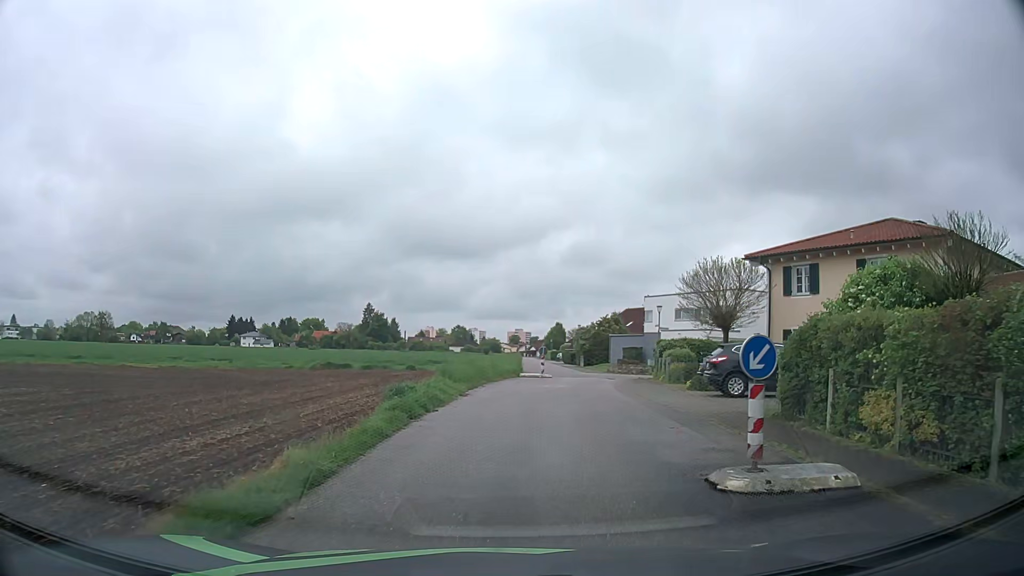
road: residential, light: Day
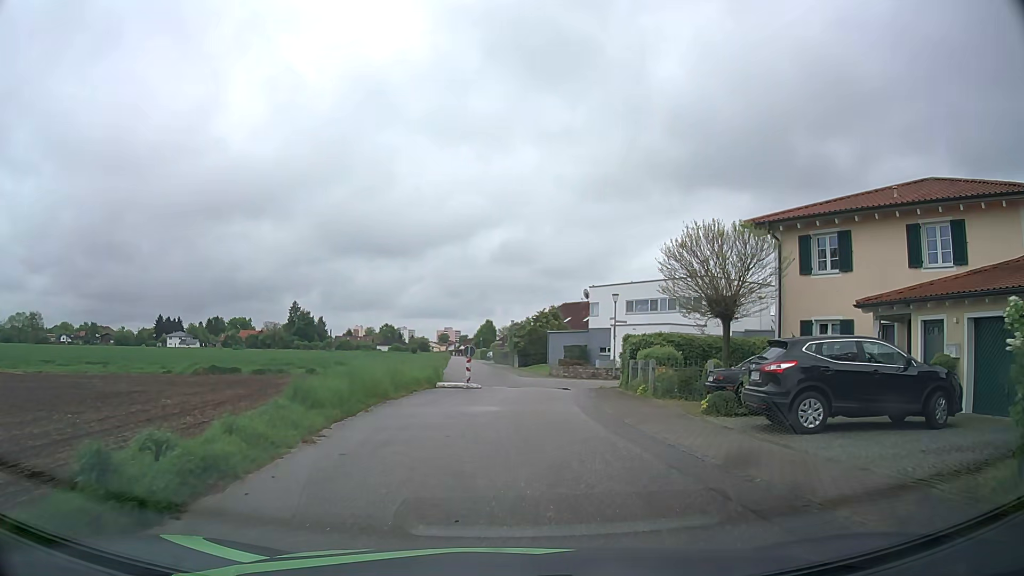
(+0.4, +8.8) m; +6°
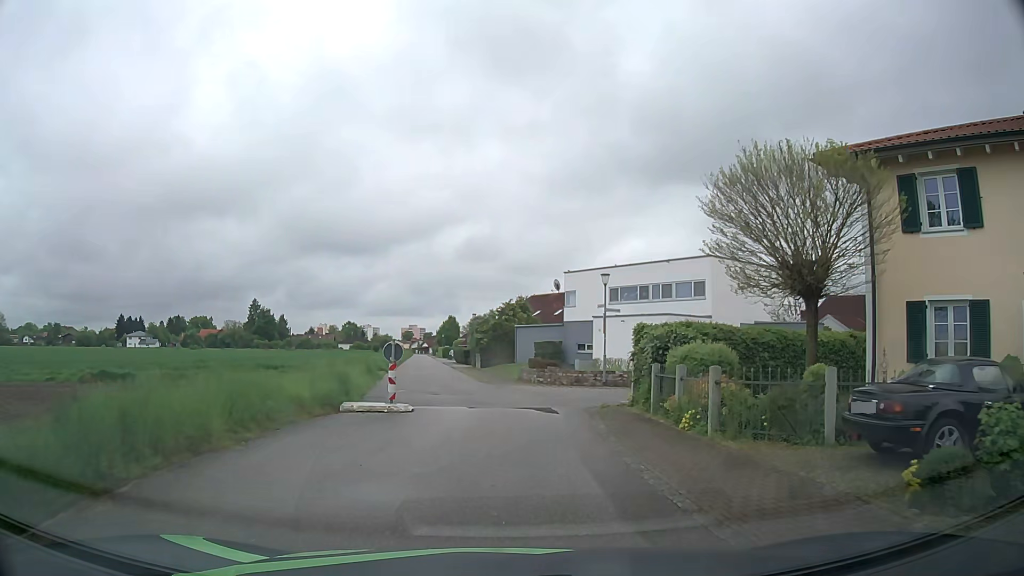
(+0.3, +8.7) m; +3°
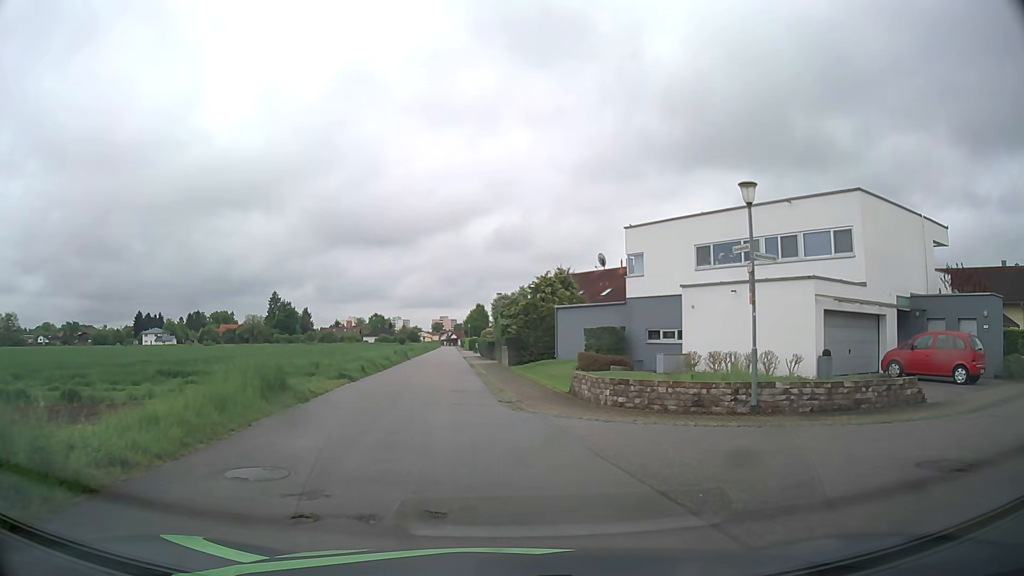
(-0.2, +14.3) m; -4°
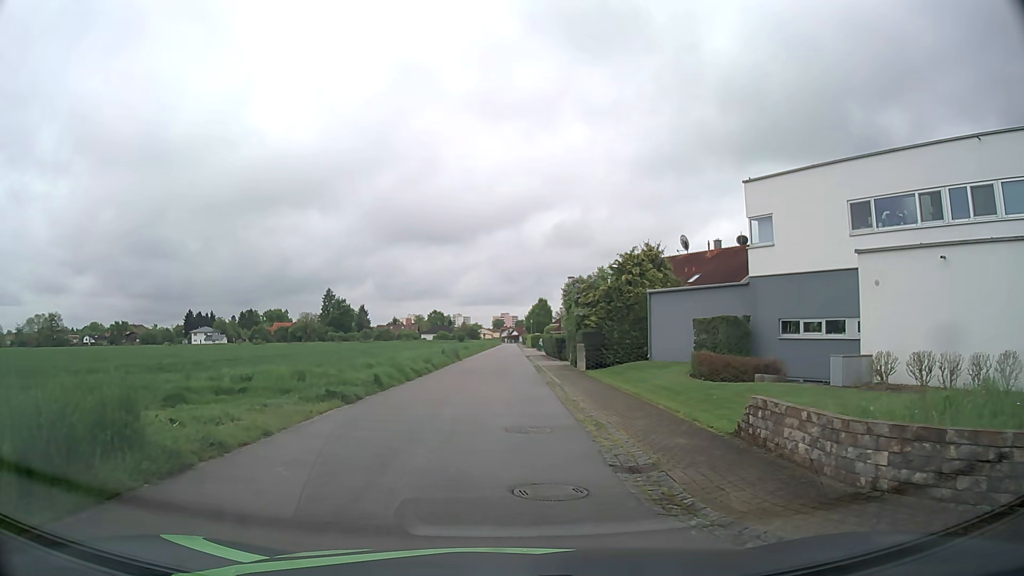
(-0.4, +9.1) m; -4°
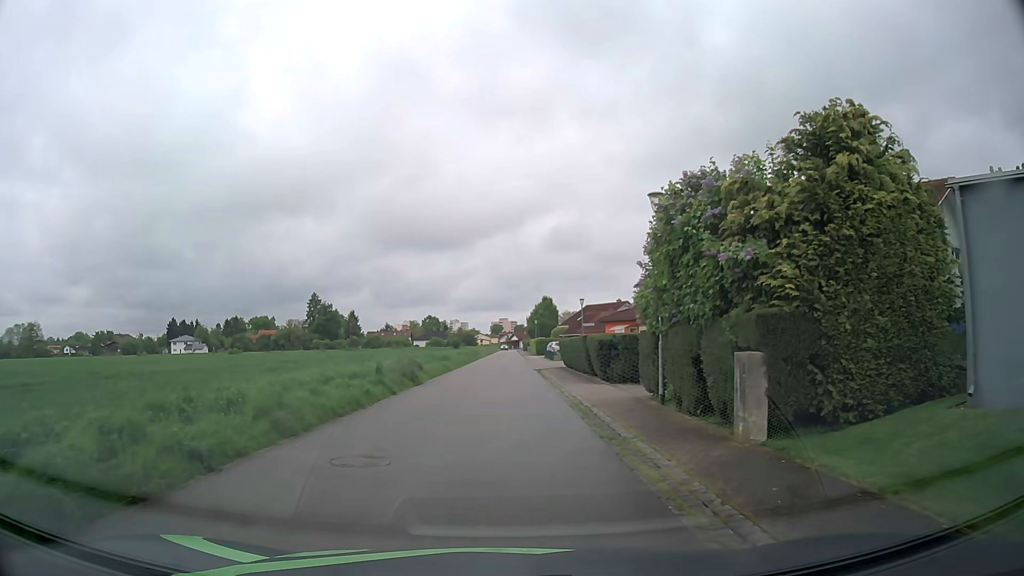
(-0.3, +20.8) m; -1°
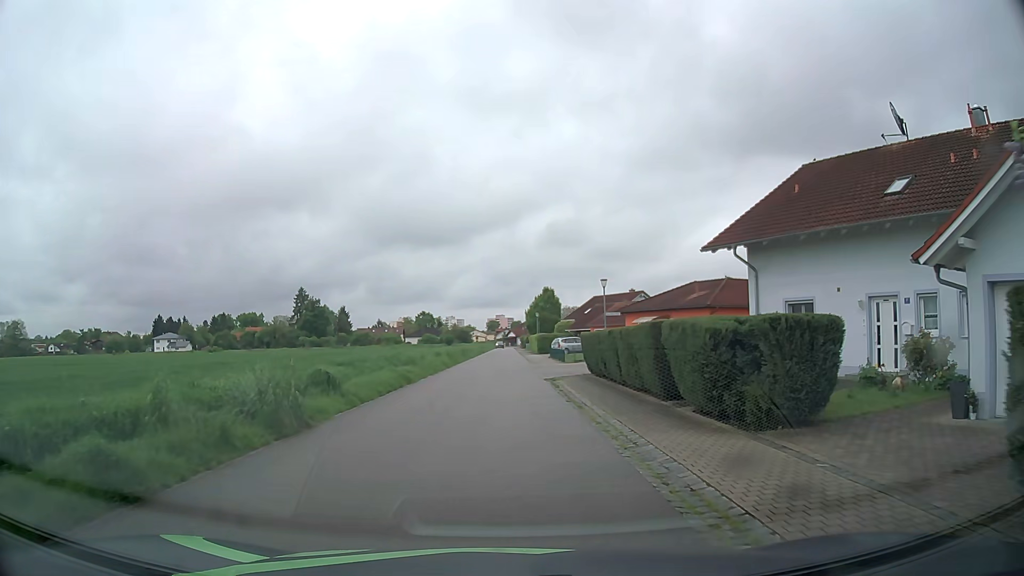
(+0.1, +13.2) m; +1°
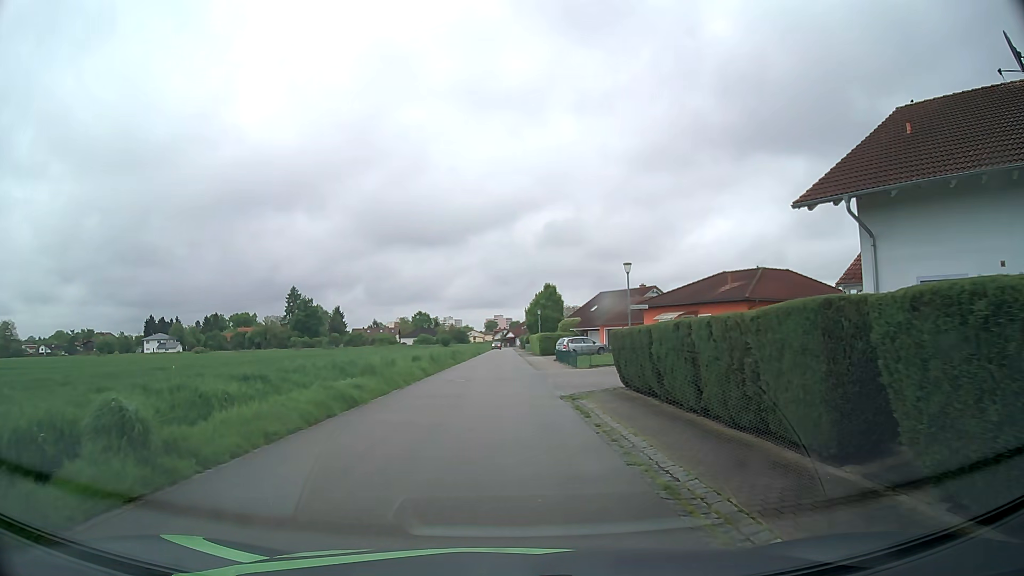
(0.0, +7.9) m; 0°
(0, +10) (0, +20) (0, +30) (0, +40) (0, +50) (0, +60) (0, +70) (0, +80) (0, +90) (0, +100) m
